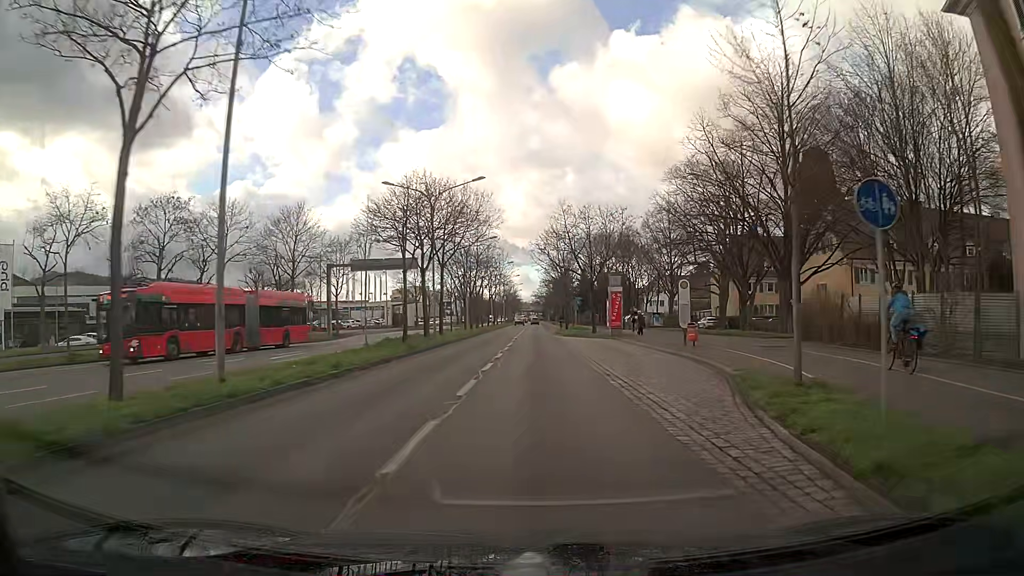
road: primary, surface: asphalt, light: Day
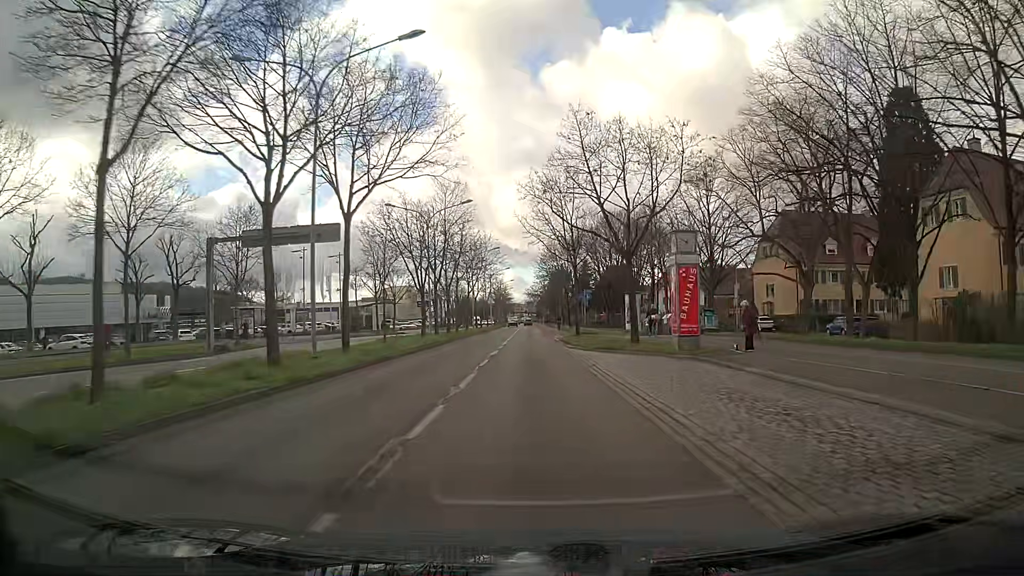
(+0.1, +22.4) m; 0°
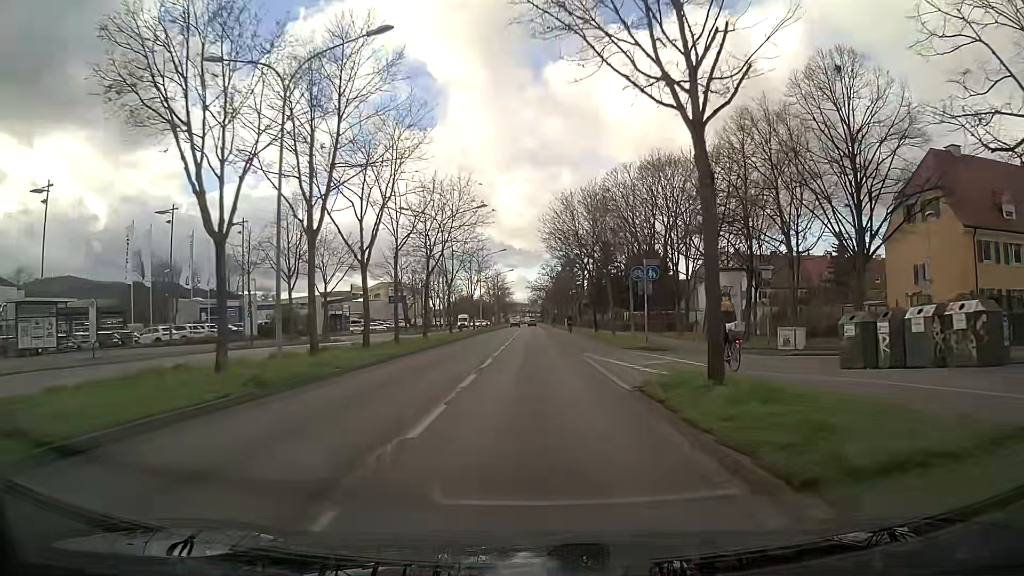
(0.0, +30.0) m; 0°
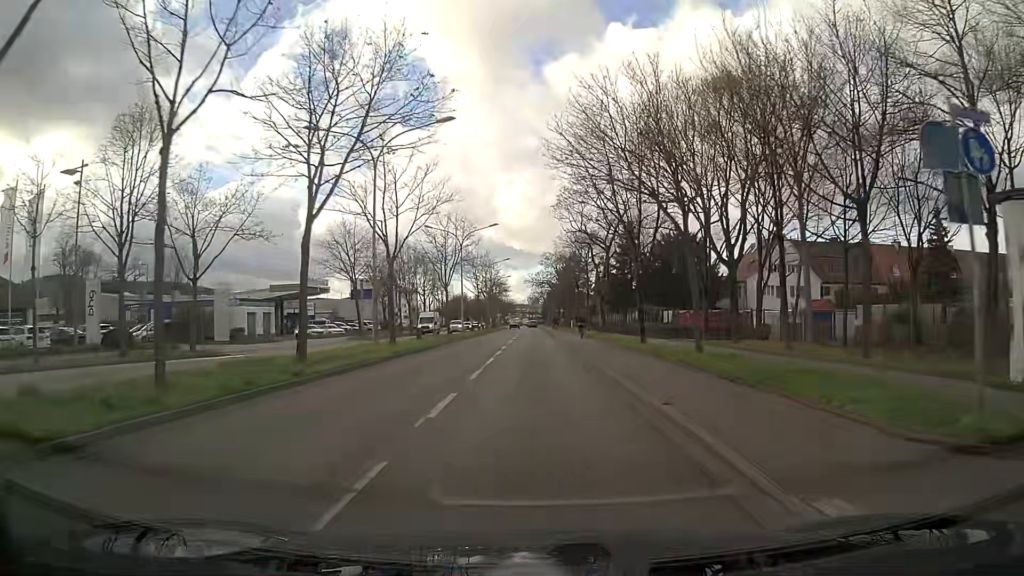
(-0.1, +22.6) m; 0°
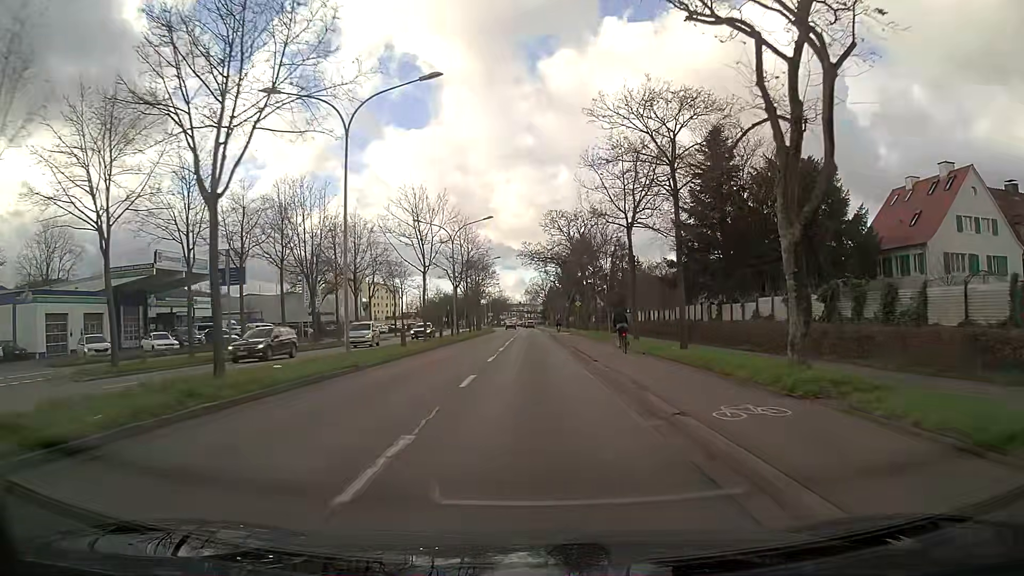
(0.0, +37.7) m; 0°
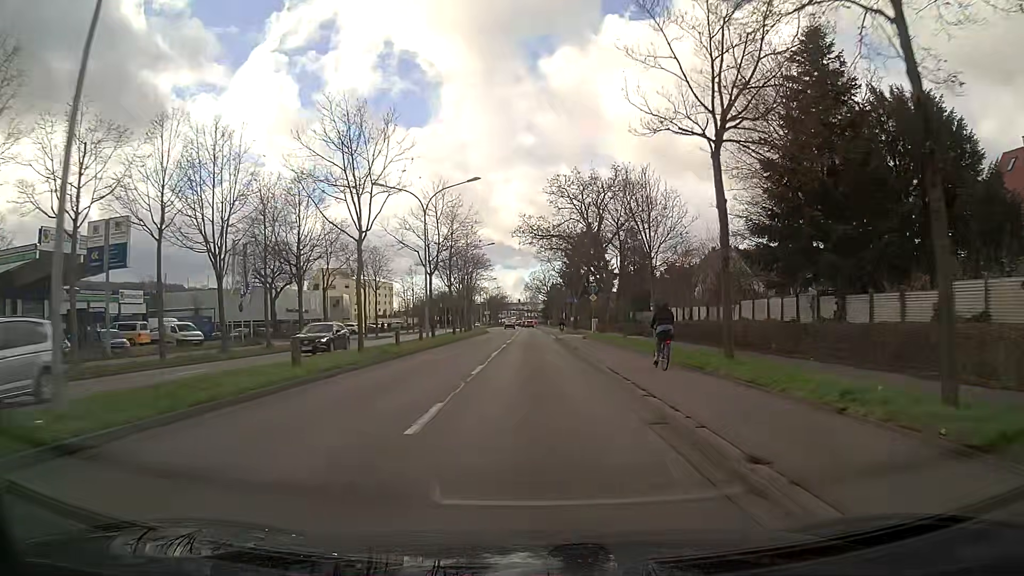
(0.0, +15.1) m; 0°
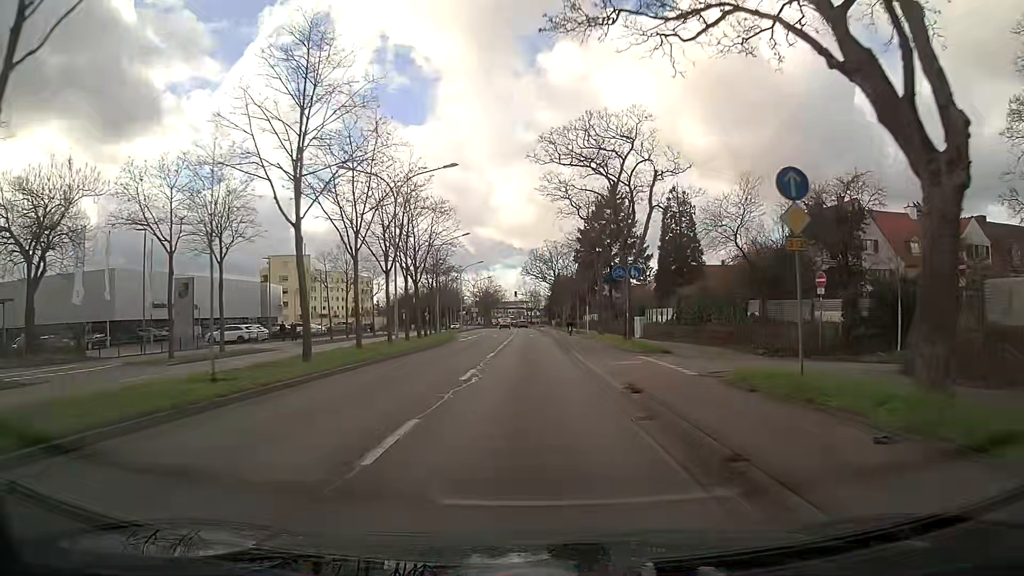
(0.0, +37.8) m; 0°
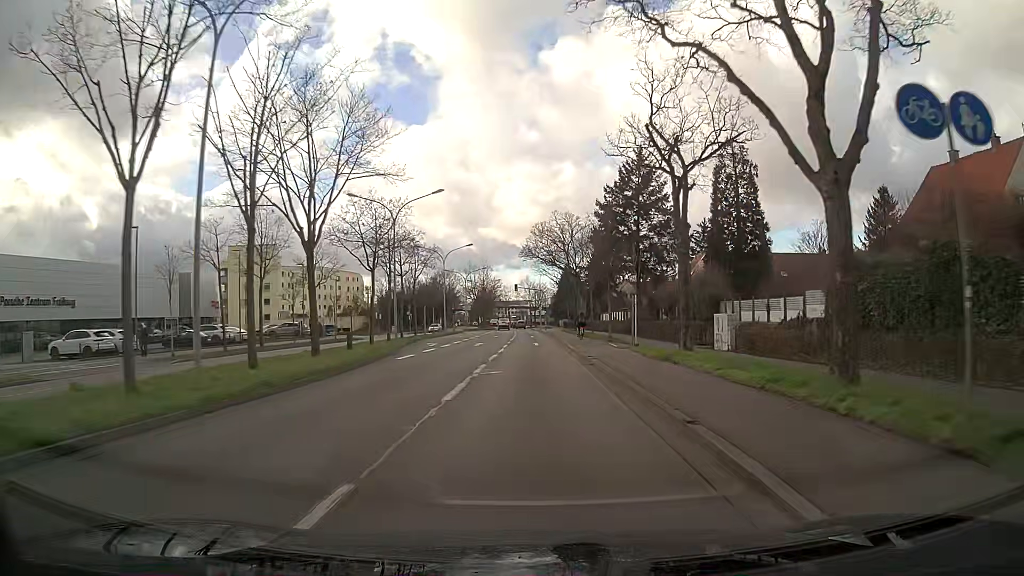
(-0.1, +22.8) m; 0°
(0, +10) (0, +20) (0, +30) (0, +40) (0, +50) (0, +60) (0, +70) (0, +80) (-1, +90) (-1, +100) m
